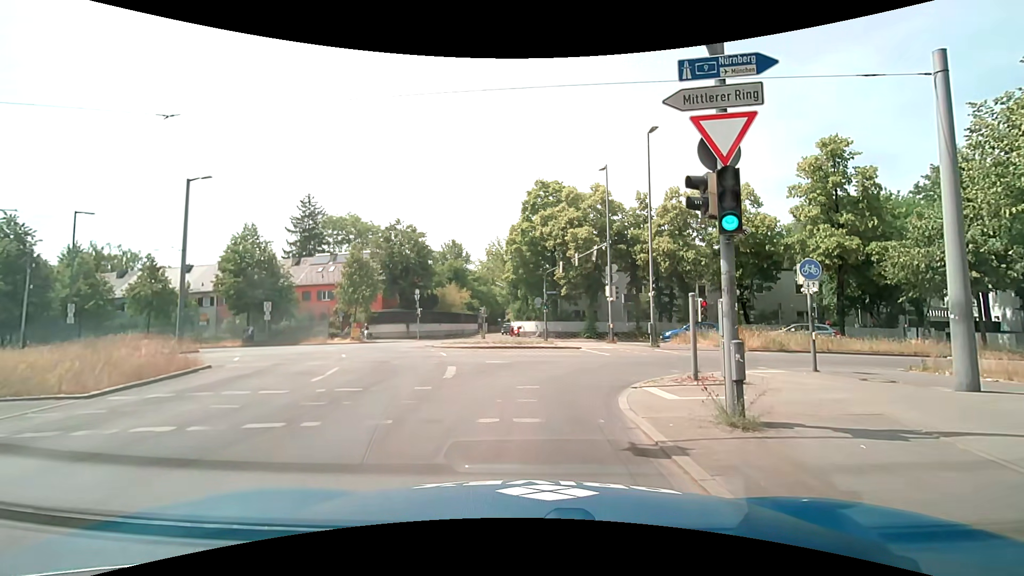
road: secondary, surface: asphalt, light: Day
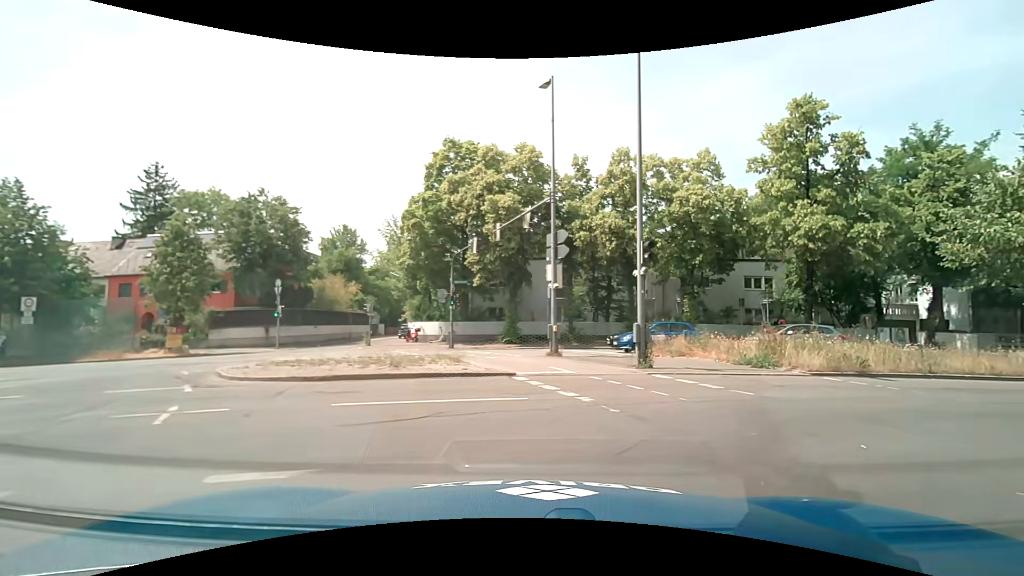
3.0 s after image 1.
(+0.4, +11.4) m; +12°
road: secondary_link
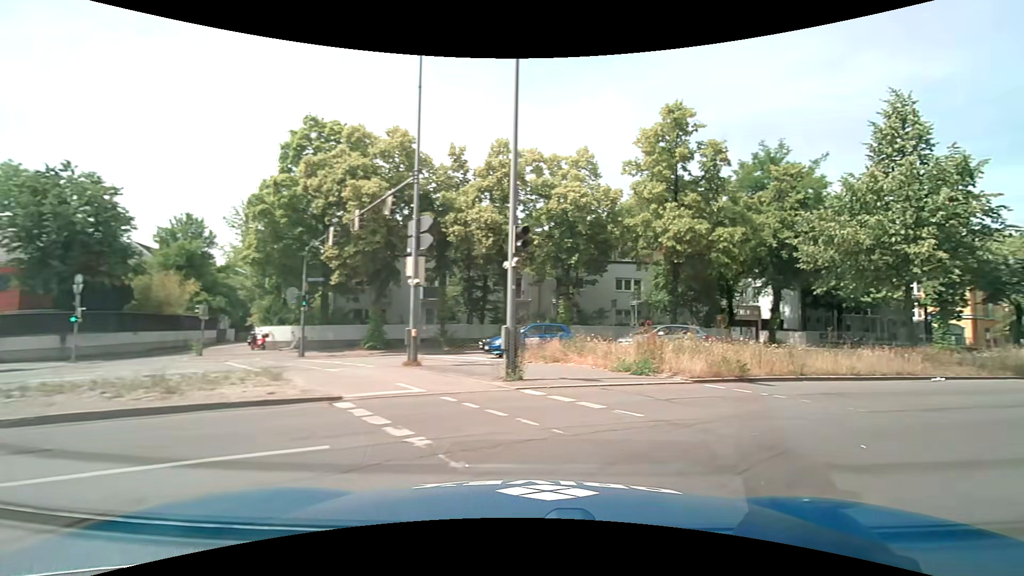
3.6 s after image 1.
(+0.3, +2.7) m; +14°
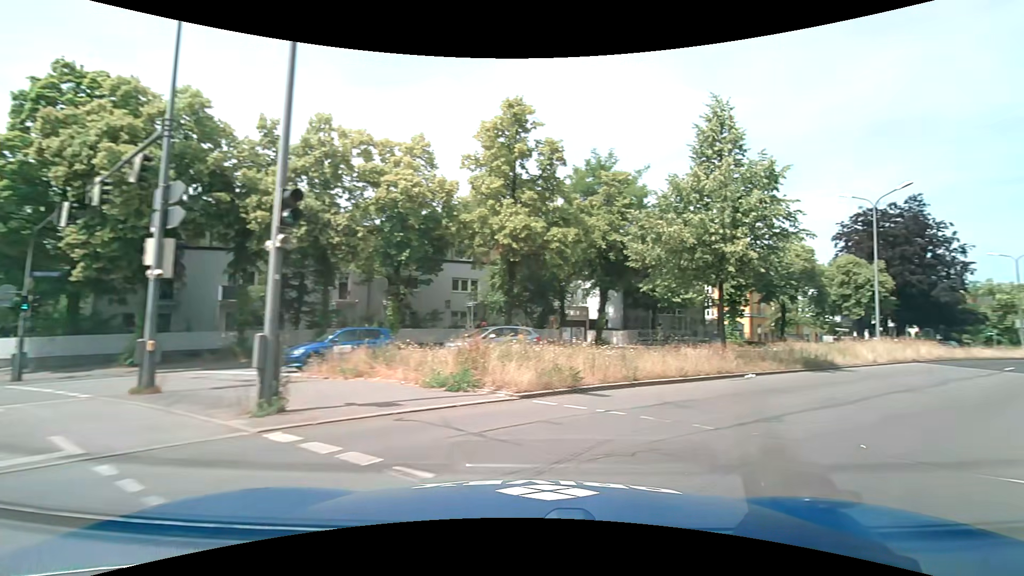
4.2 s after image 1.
(+0.4, +2.9) m; +17°
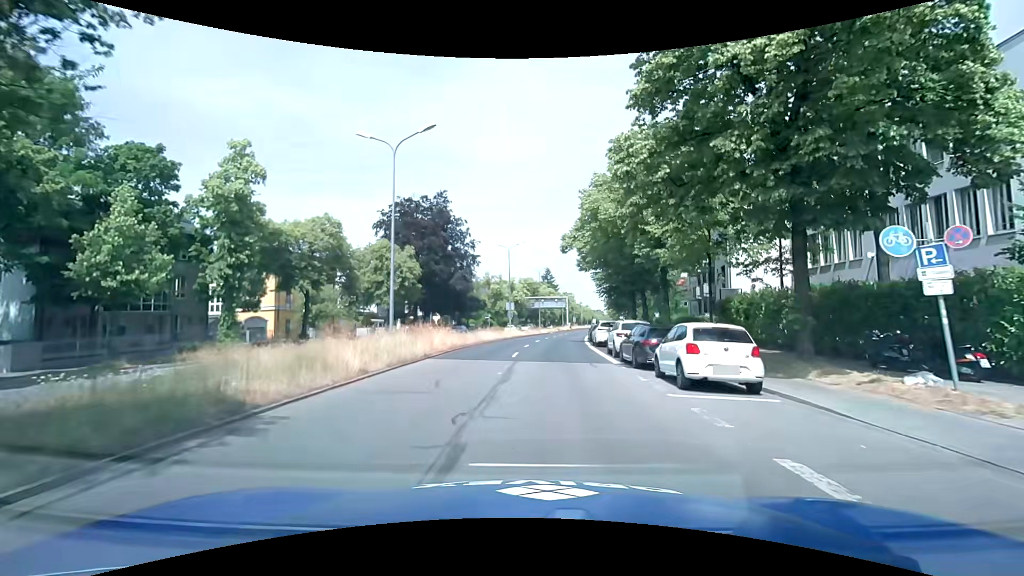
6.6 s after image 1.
(+8.0, +12.4) m; +46°
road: primary
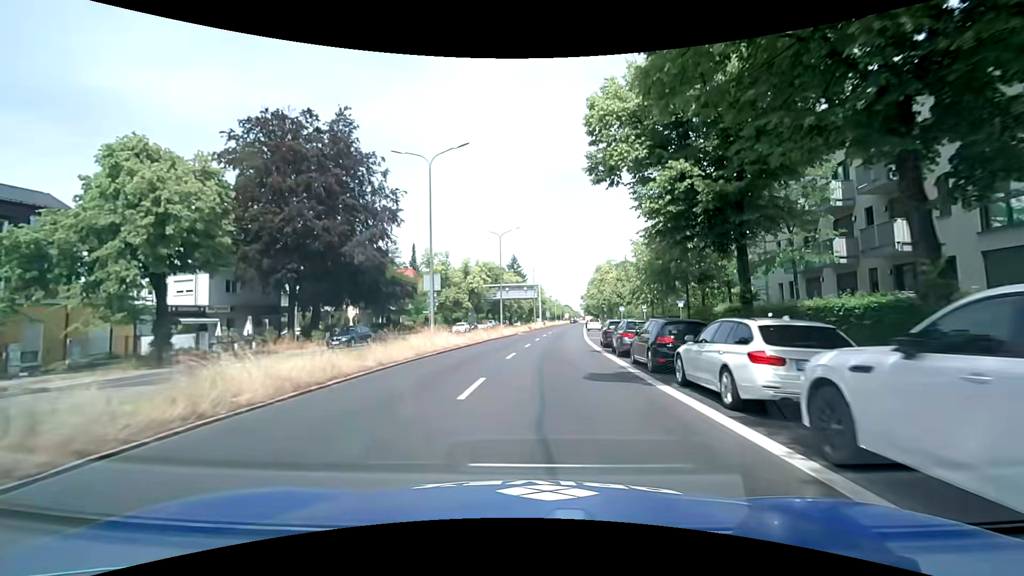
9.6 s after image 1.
(+1.5, +30.4) m; +4°
